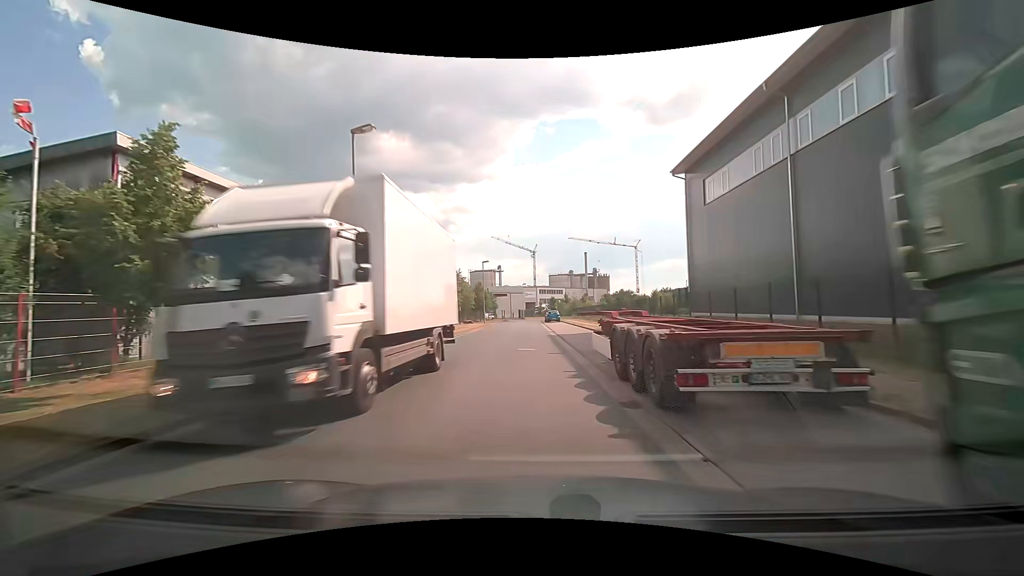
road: residential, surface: asphalt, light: Day
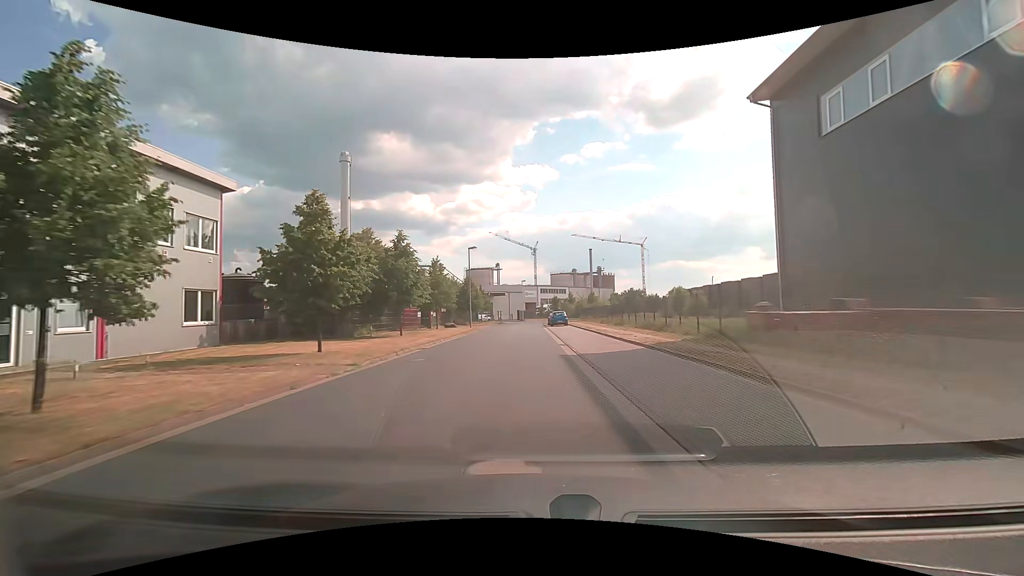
(-0.1, +13.8) m; 0°
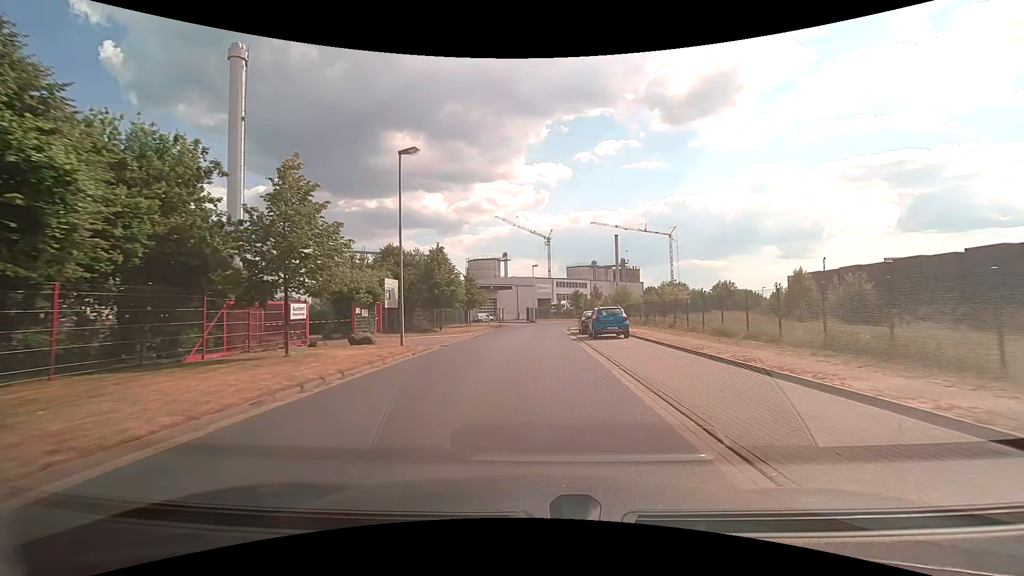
(-0.4, +28.2) m; -2°
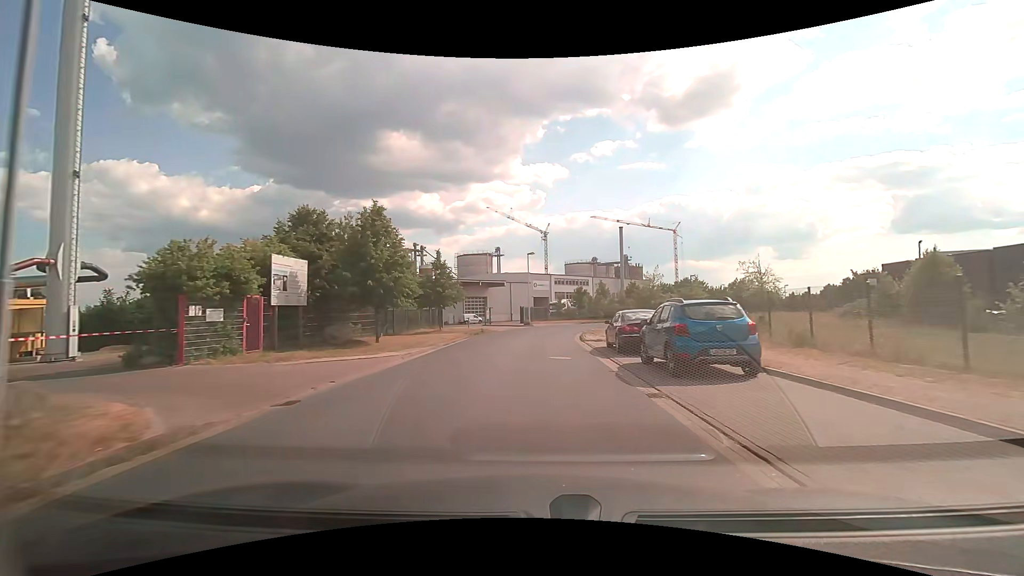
(+0.1, +14.4) m; +1°
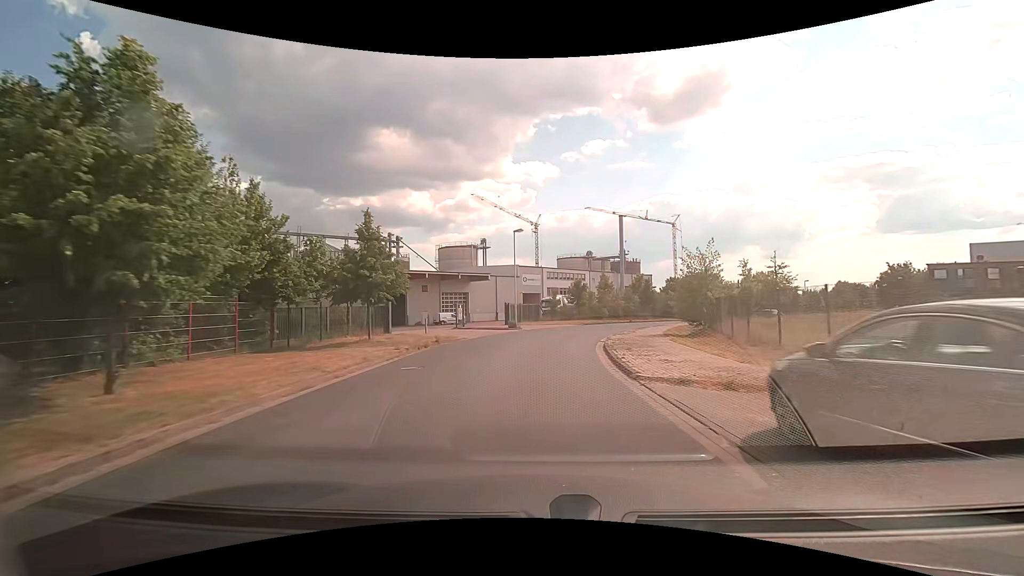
(+0.1, +14.1) m; +1°
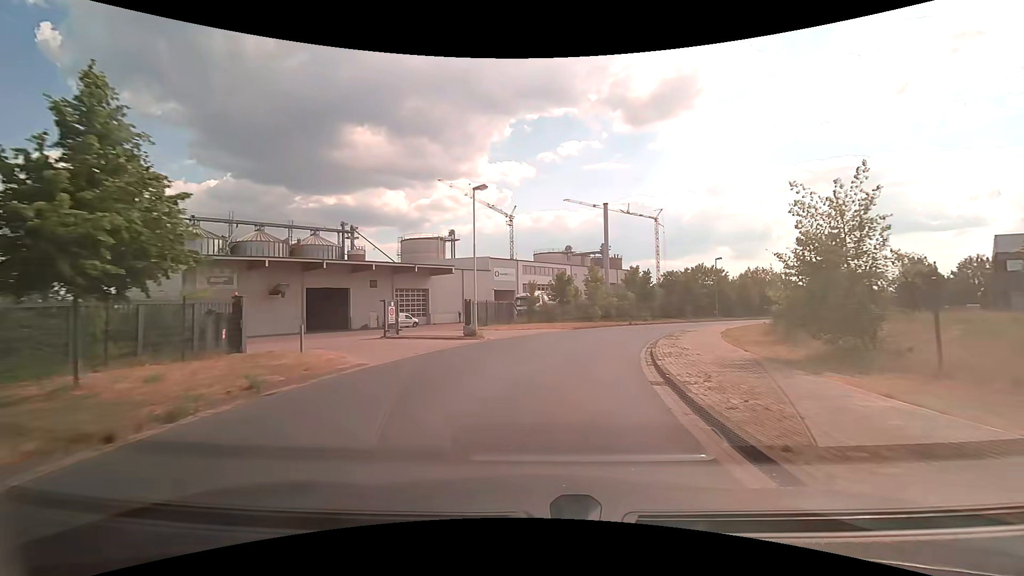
(+0.3, +13.6) m; +3°
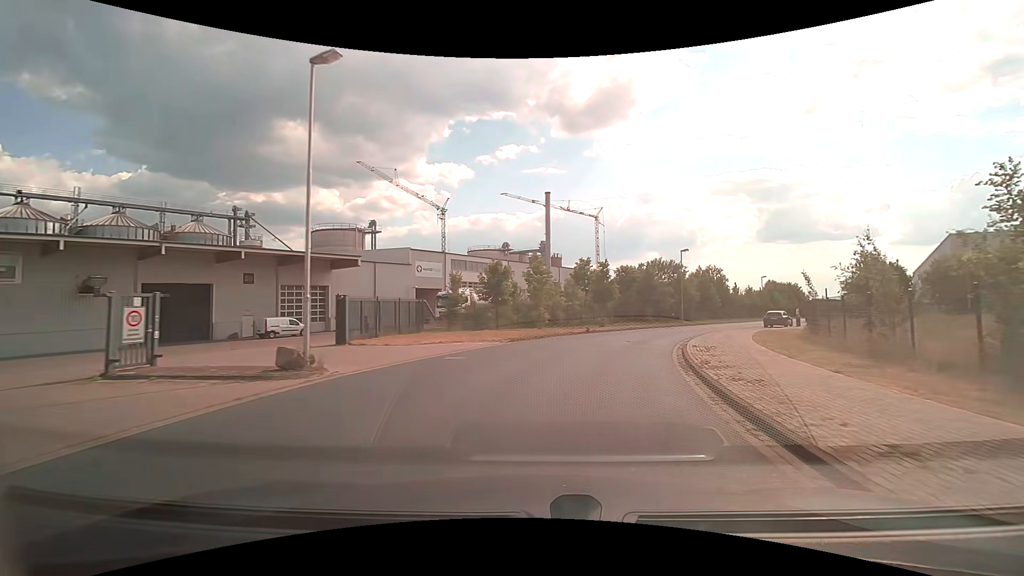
(+0.7, +13.1) m; +7°
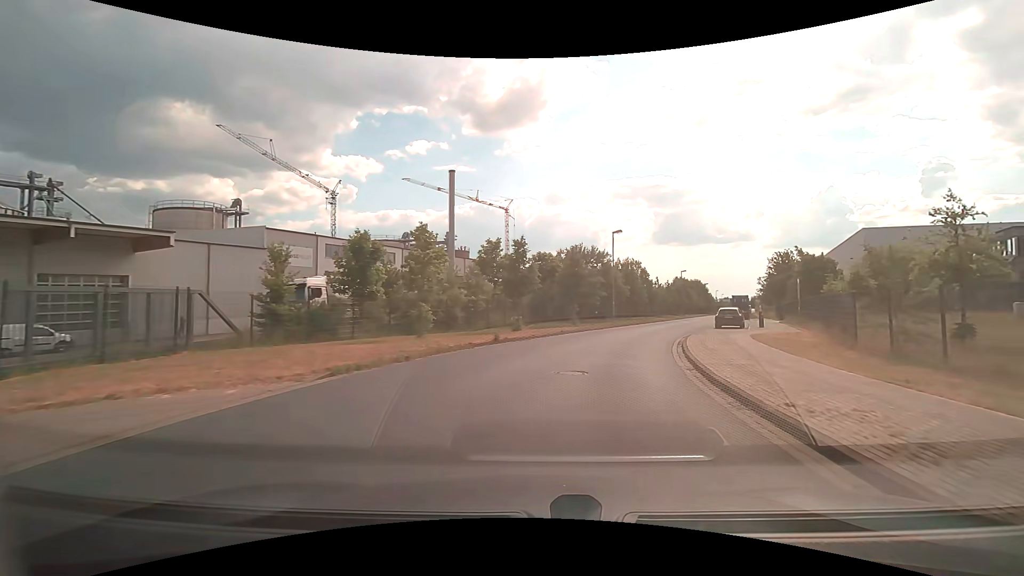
(+1.0, +12.7) m; +10°
(+1, +10) (+3, +20) (+7, +29) (+11, +38) (+15, +47) (+19, +56) (+23, +66) (+27, +75) (+30, +84) (+34, +93) m
